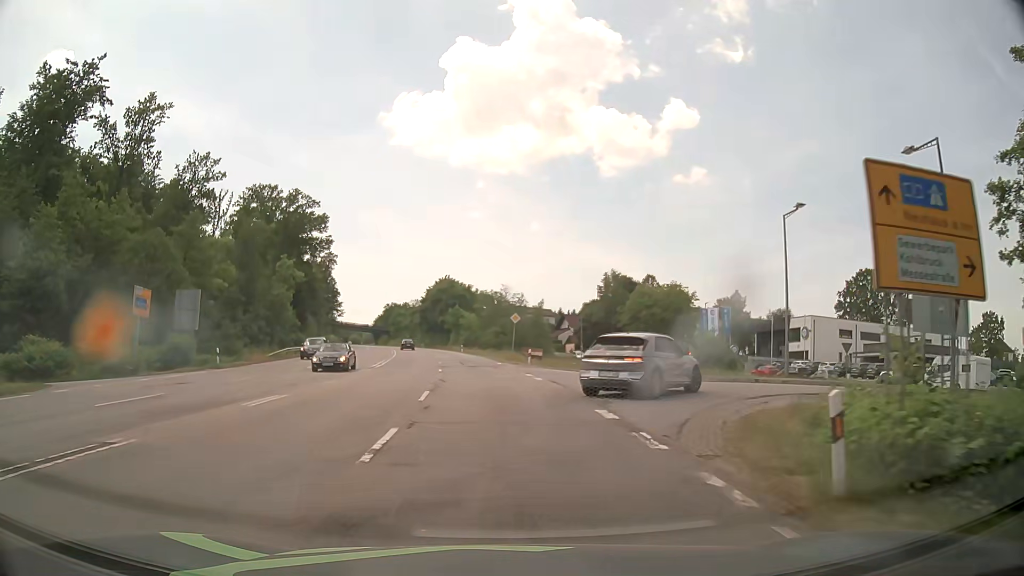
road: secondary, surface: asphalt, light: Day
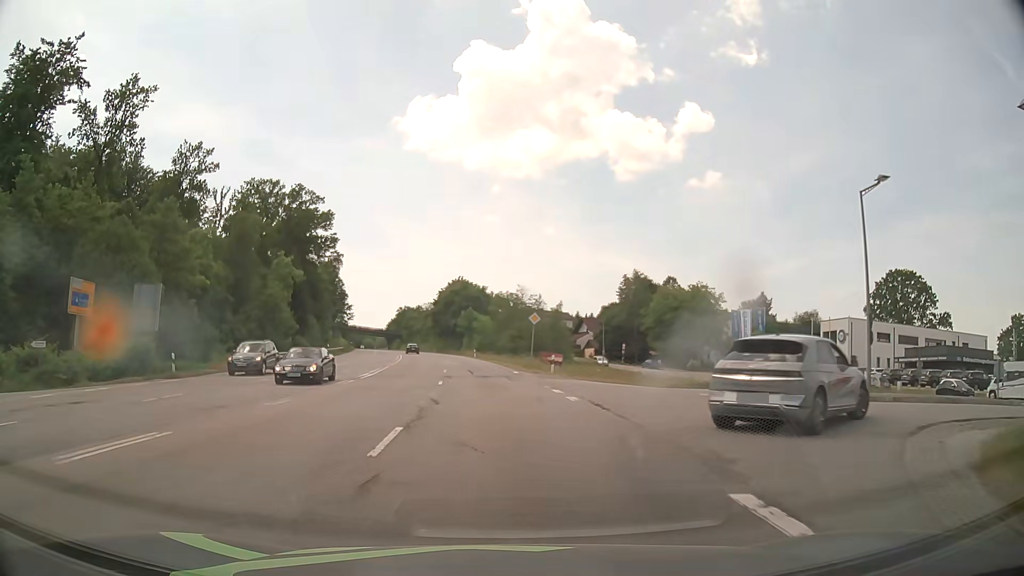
(-0.1, +7.4) m; -2°
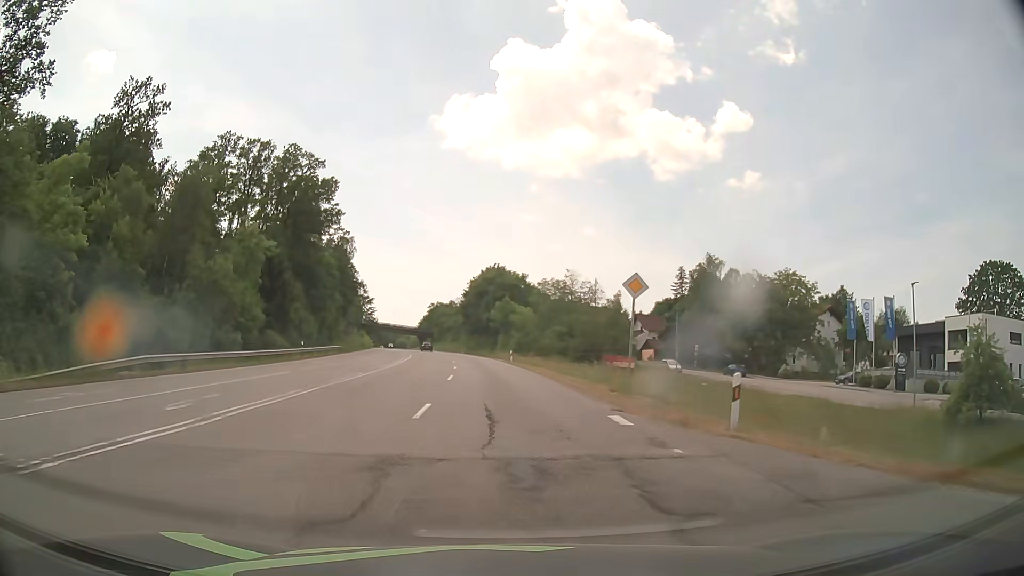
(-0.6, +23.7) m; -3°
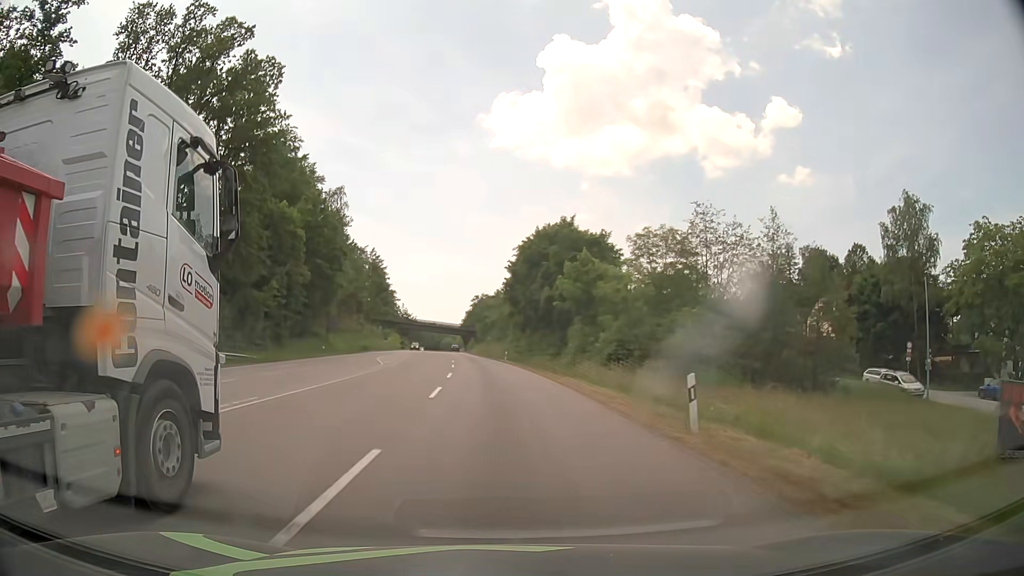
(-1.5, +44.2) m; -4°
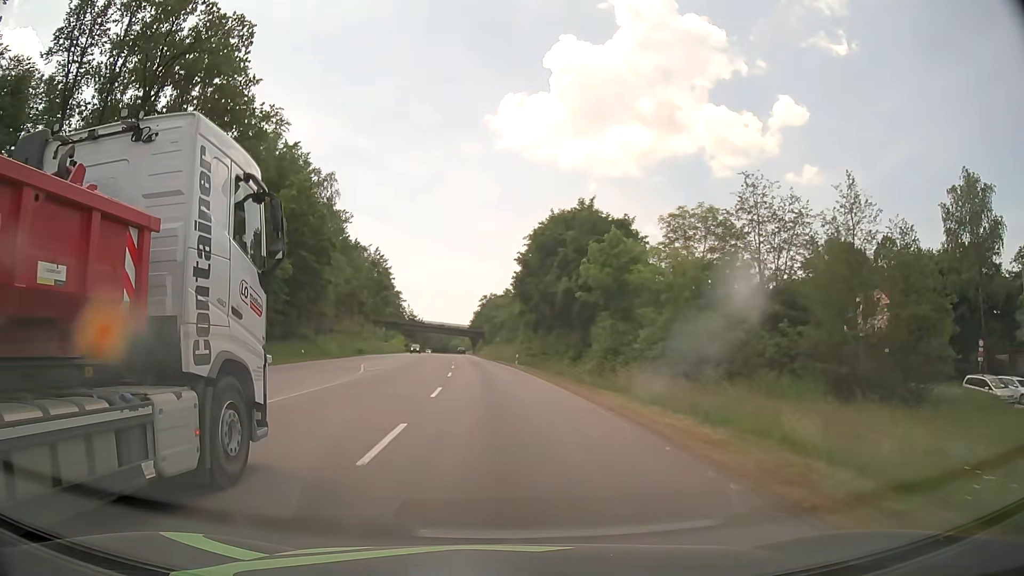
(-0.1, +9.0) m; -1°
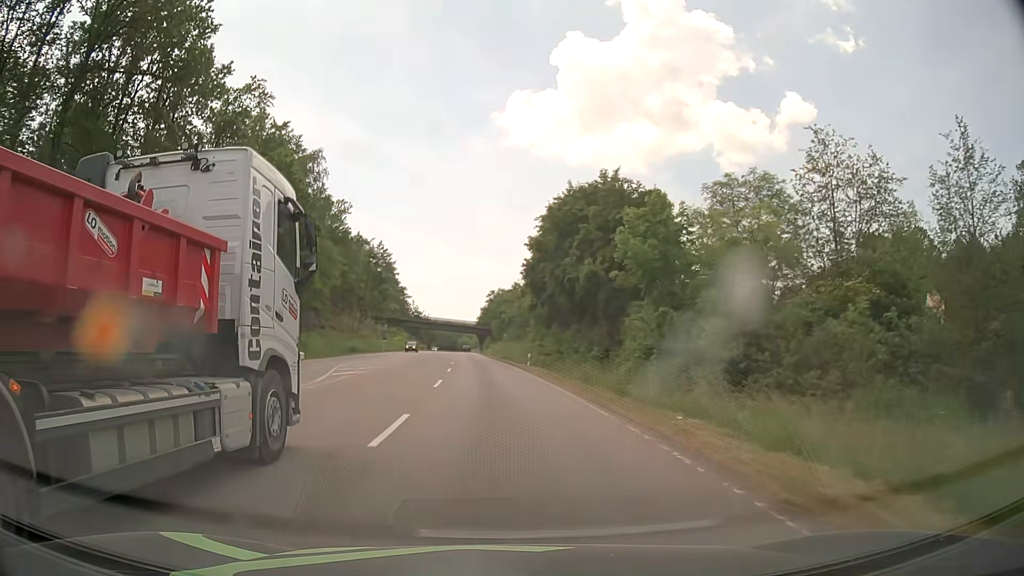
(0.0, +9.0) m; 0°
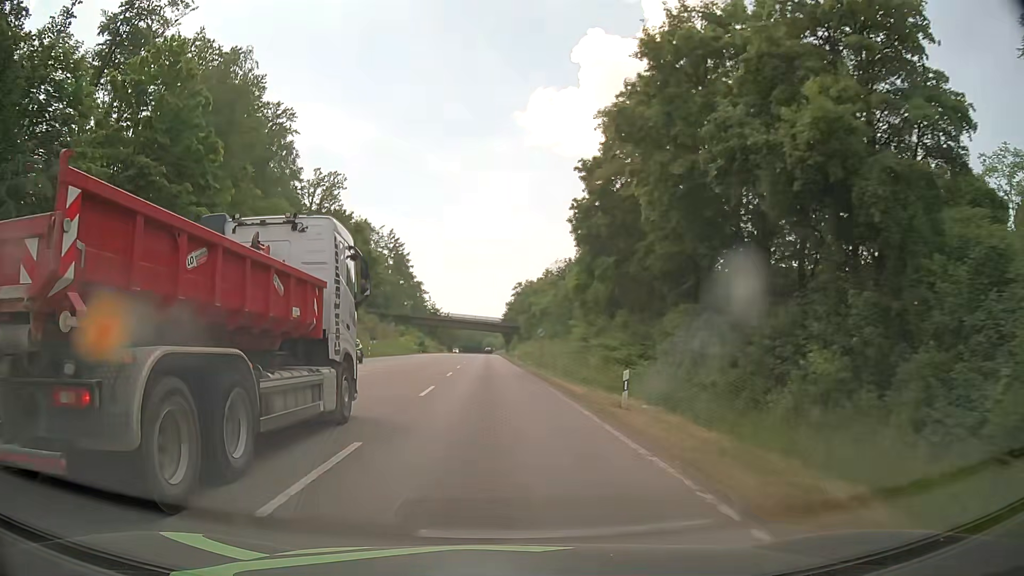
(-0.6, +27.2) m; -2°
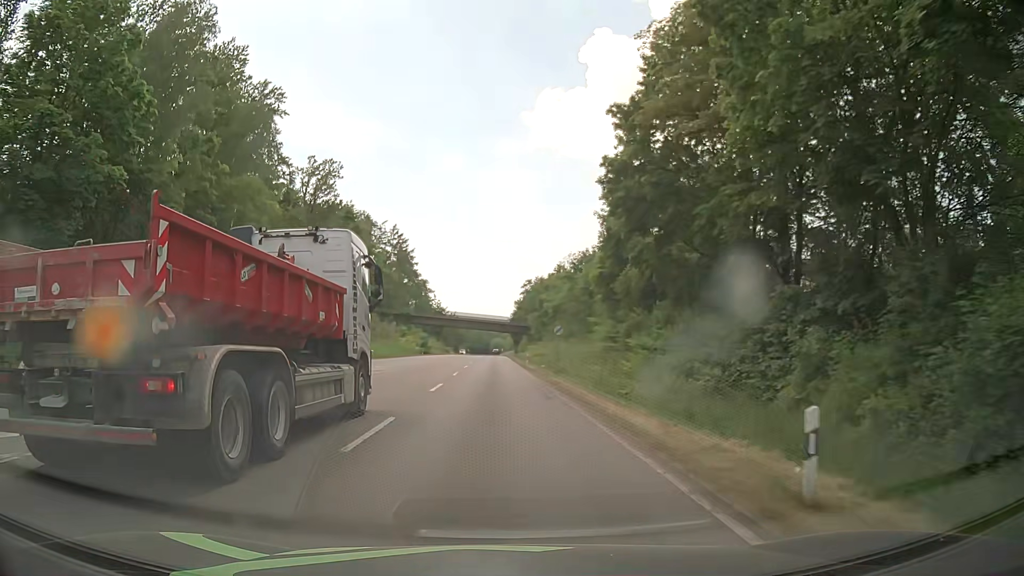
(-0.1, +9.2) m; -1°
(0, +10) (0, +20) (-1, +30) (-1, +40) (-1, +50) (-1, +60) (-1, +70) (-2, +80) (-2, +90) (-2, +100) m
